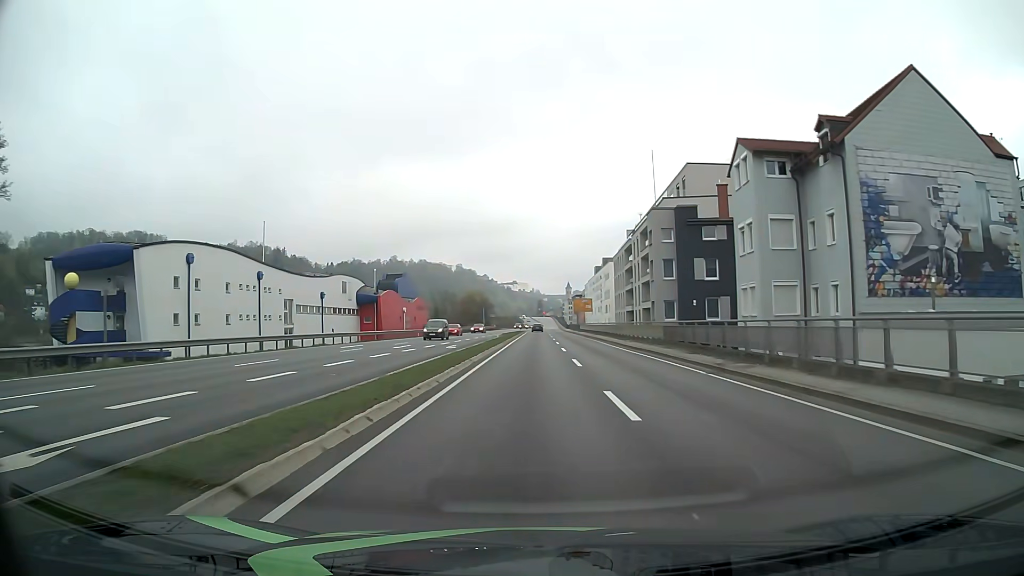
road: primary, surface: asphalt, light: Day
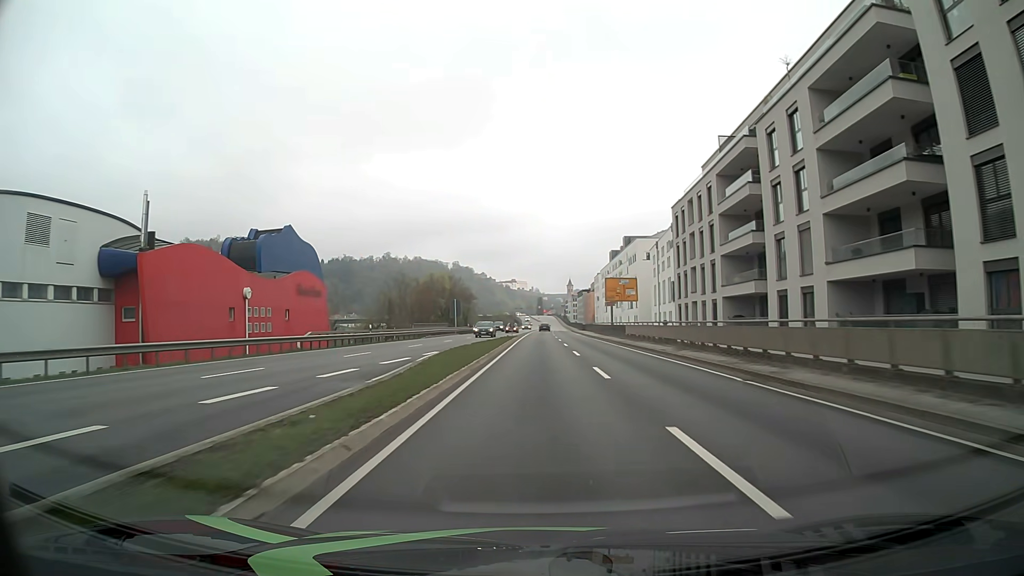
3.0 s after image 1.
(+0.1, +52.9) m; 0°
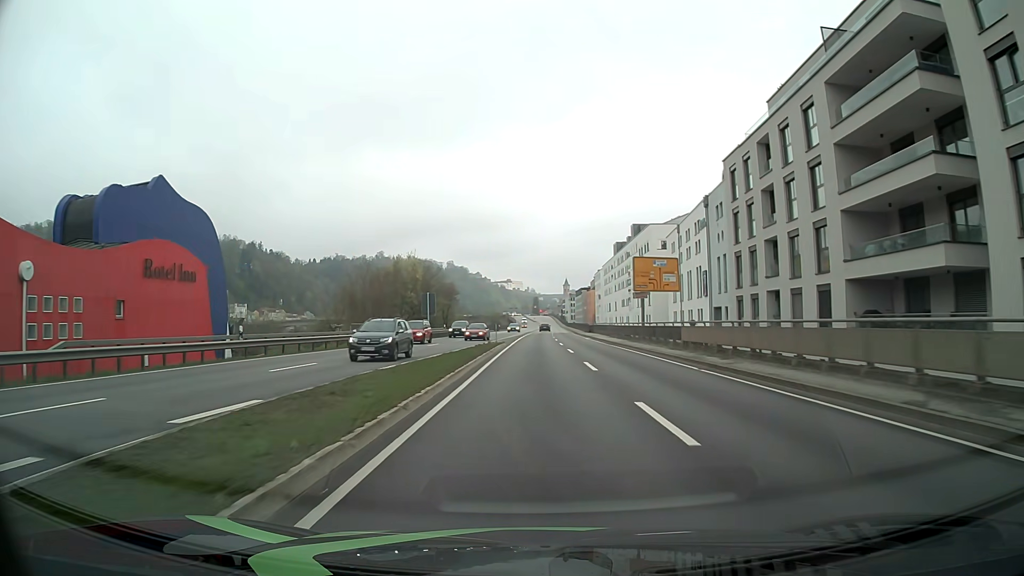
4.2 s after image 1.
(+0.1, +21.2) m; +1°
